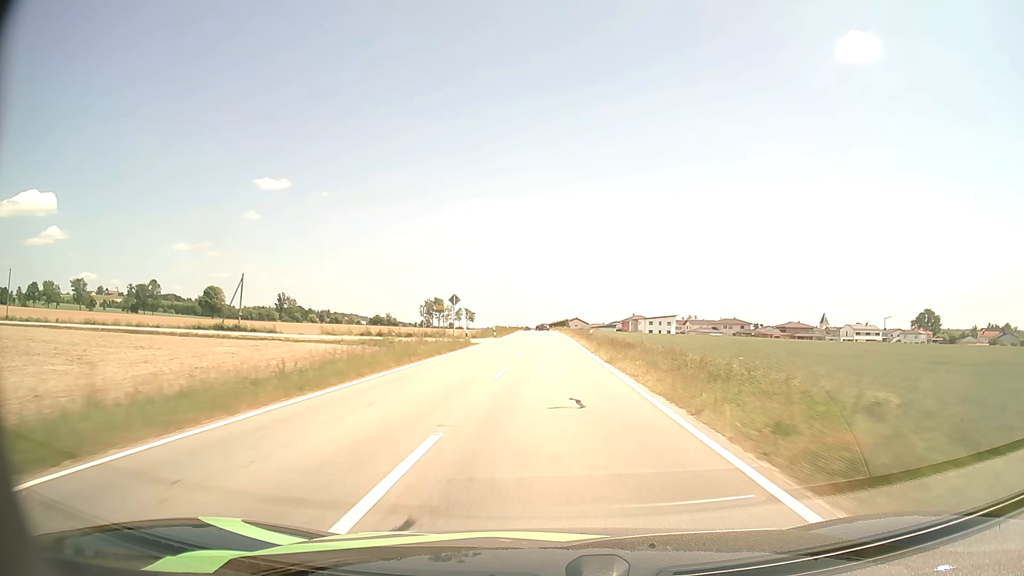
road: tertiary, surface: asphalt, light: Day
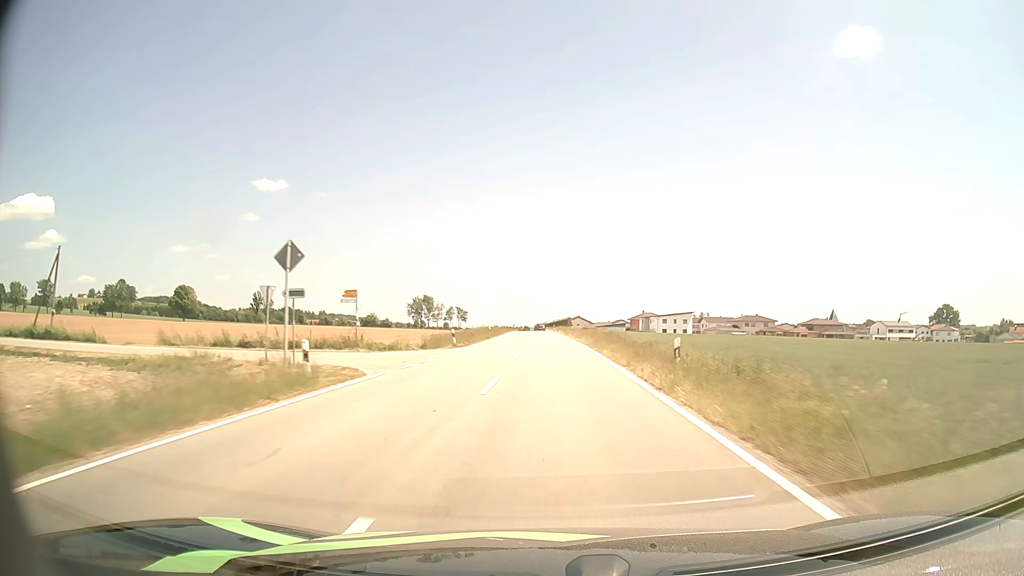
(0.0, +28.9) m; 0°
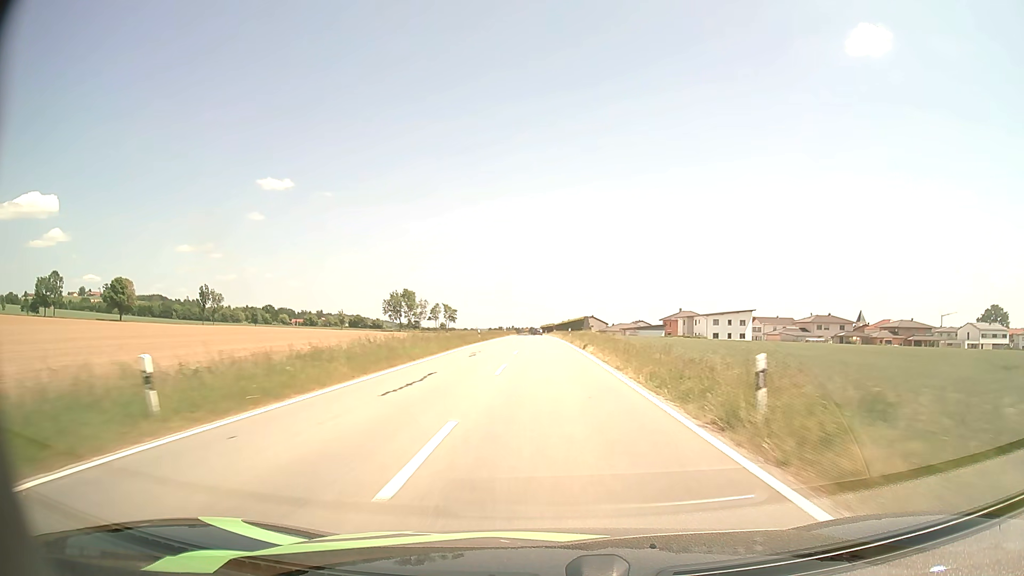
(-0.1, +57.4) m; -1°
(0, +10) (0, +20) (0, +30) (0, +40) (0, +50) (-1, +60) (-1, +70) (-1, +80) (-1, +90) (-1, +100) m
